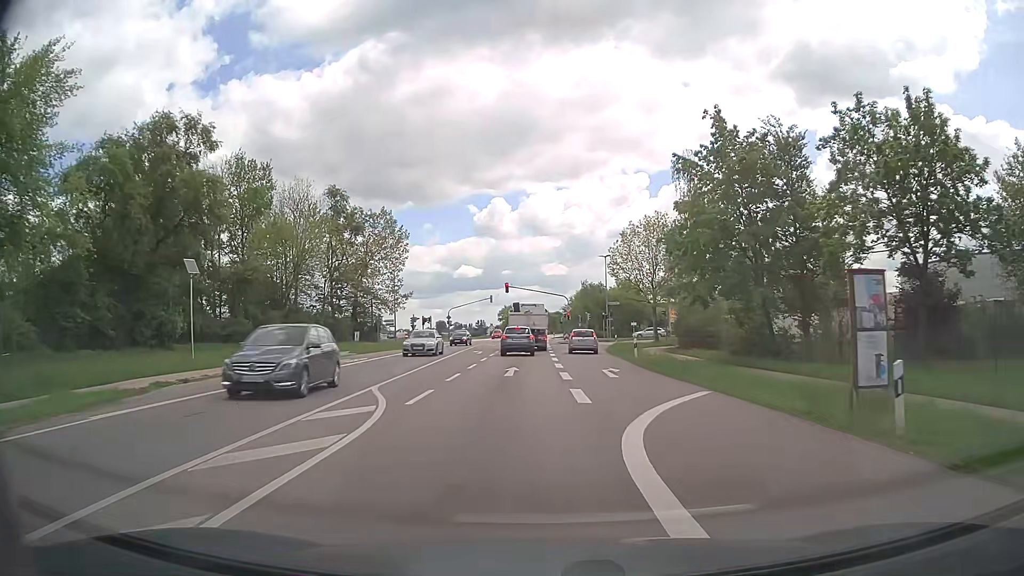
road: primary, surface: asphalt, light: Day
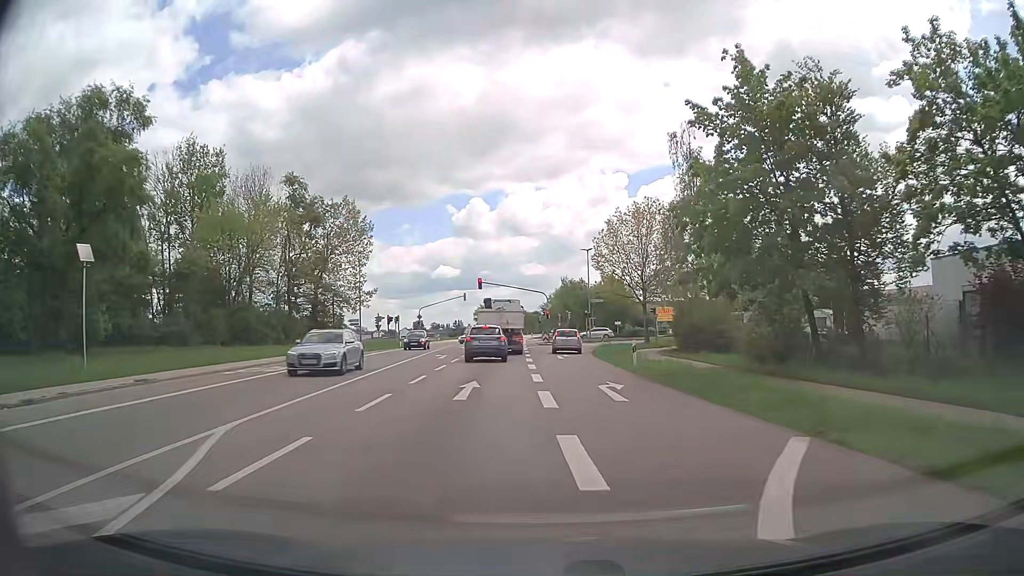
(+0.1, +6.9) m; +2°
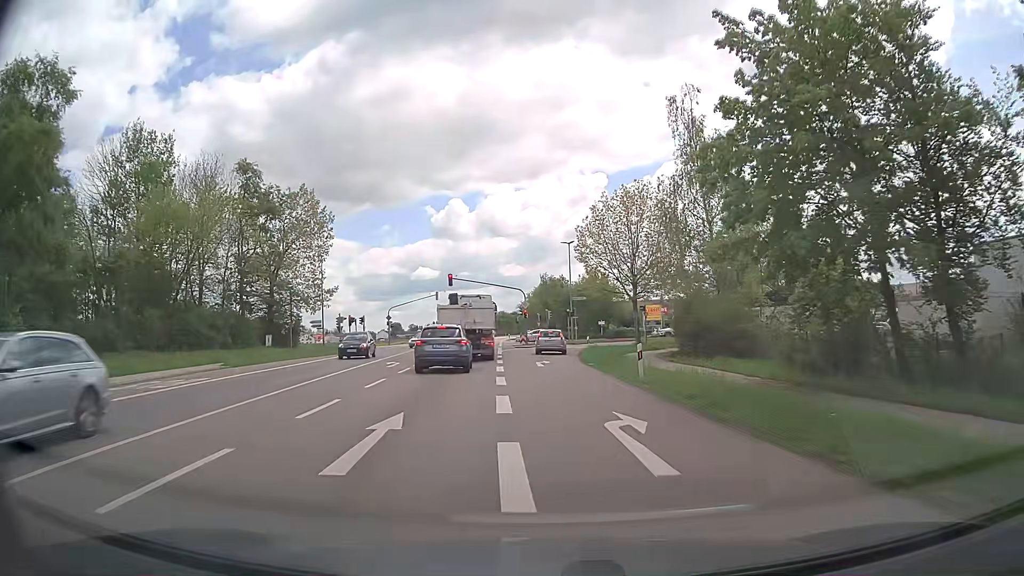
(+0.1, +6.8) m; +2°
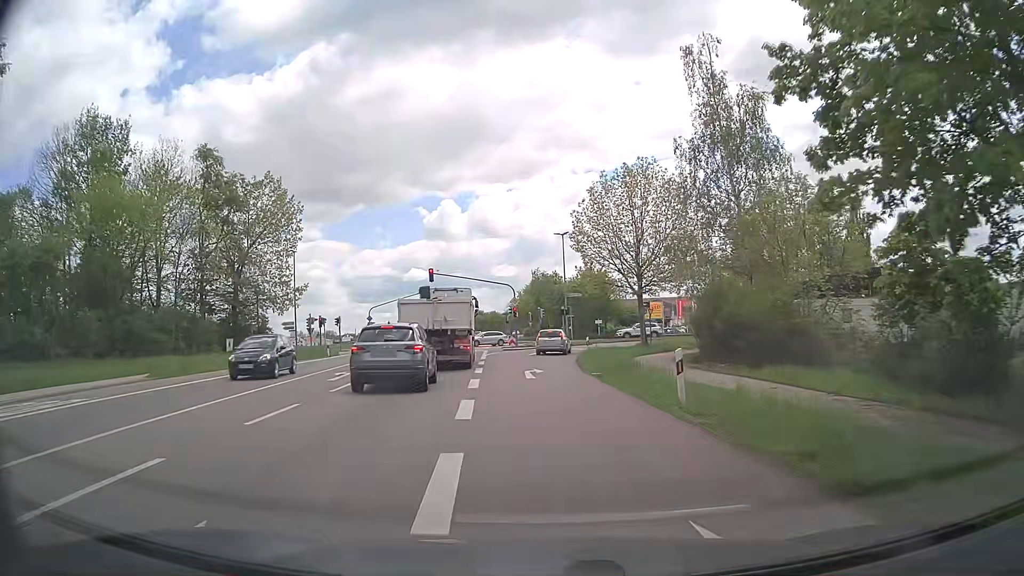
(+0.1, +6.6) m; +1°
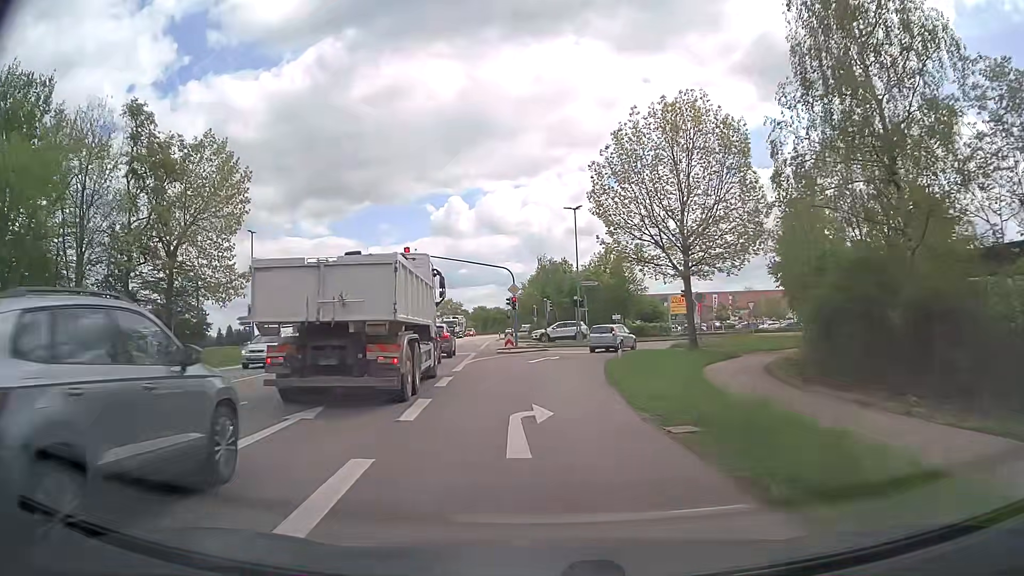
(0.0, +12.5) m; -1°
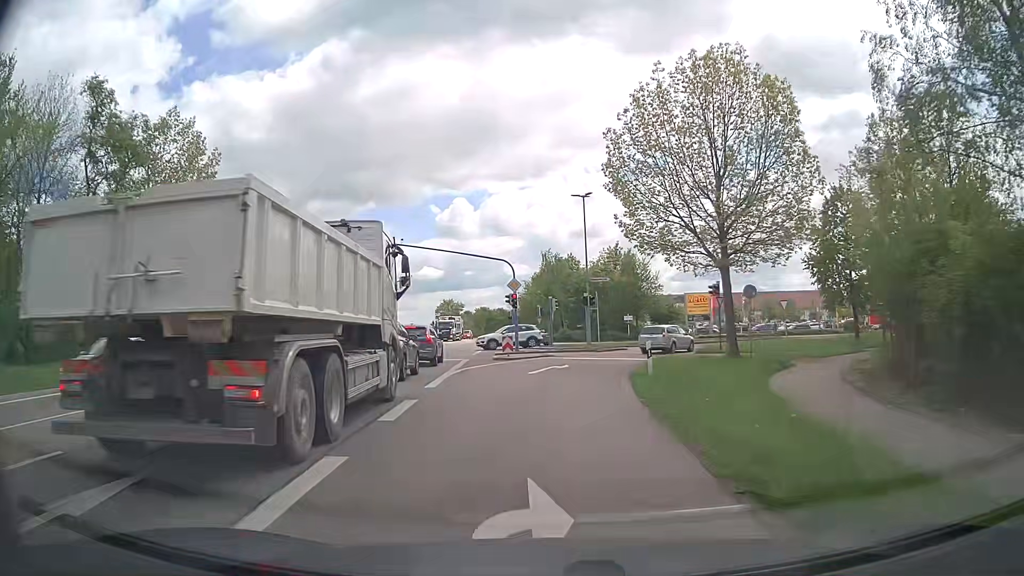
(0.0, +5.8) m; 0°
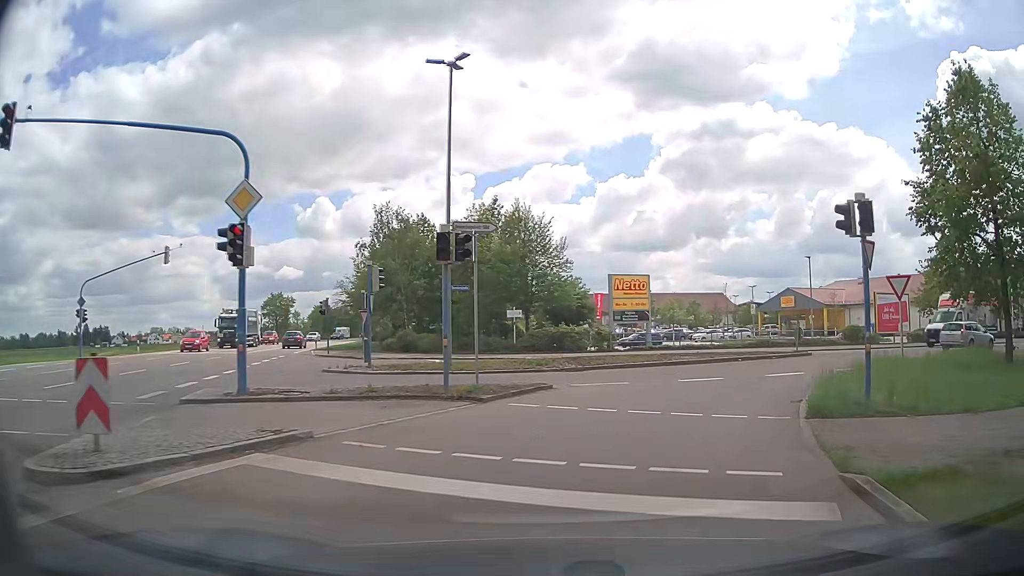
(+0.9, +24.9) m; +11°
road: residential
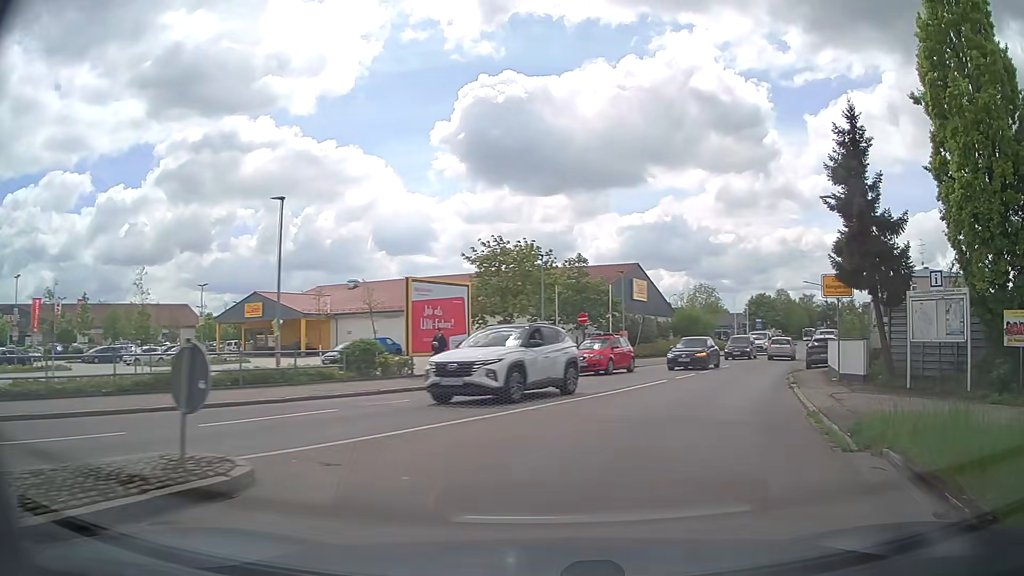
(+8.0, +21.5) m; +45°
(+1, +10) (+5, +19) (+9, +29) (+13, +38) (+17, +47) (+21, +56) (+25, +65) (+29, +74) (+34, +83) (+38, +92) m
